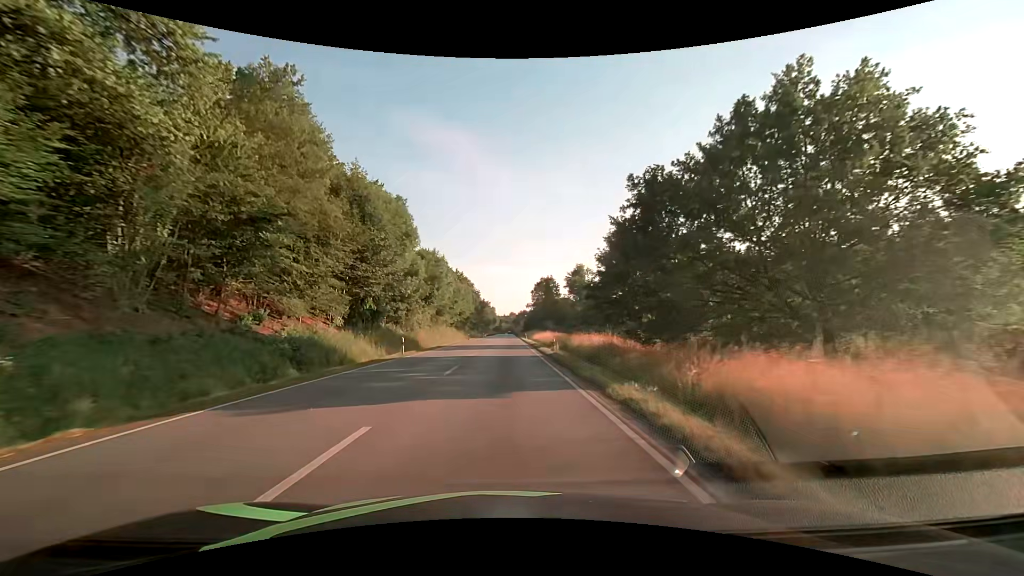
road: primary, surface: asphalt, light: Day
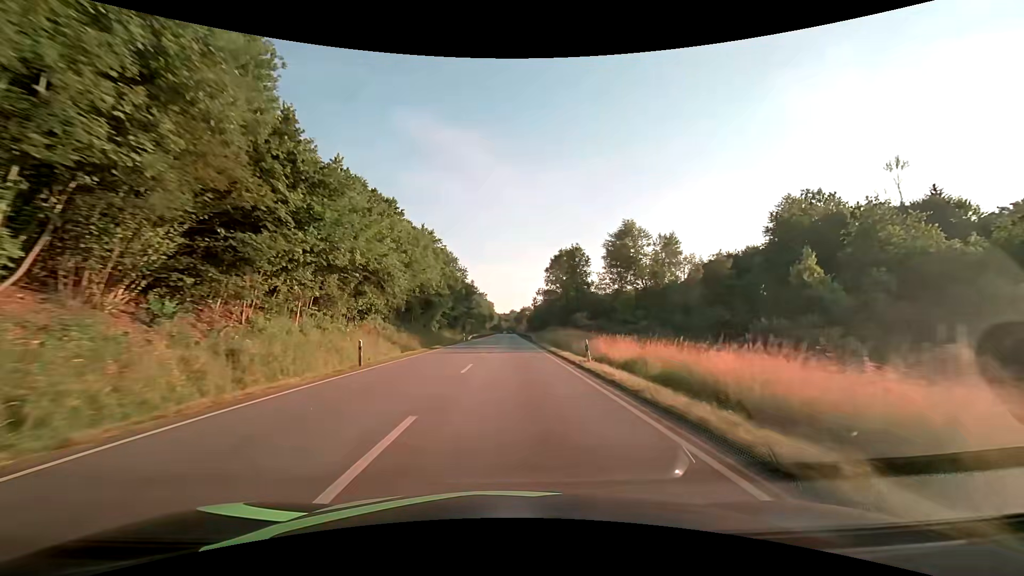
(-0.3, +59.6) m; 0°
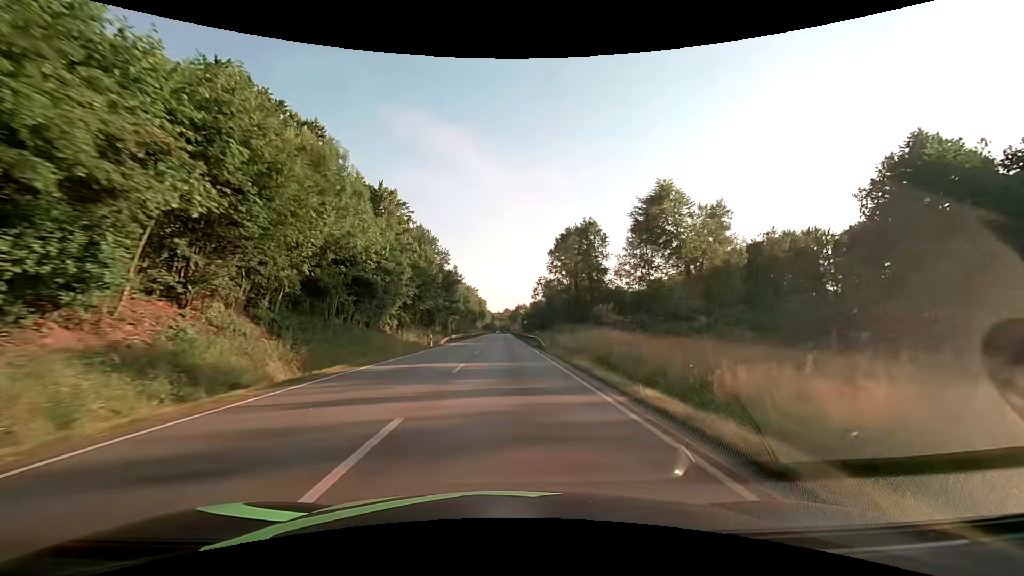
(+0.1, +24.3) m; +1°
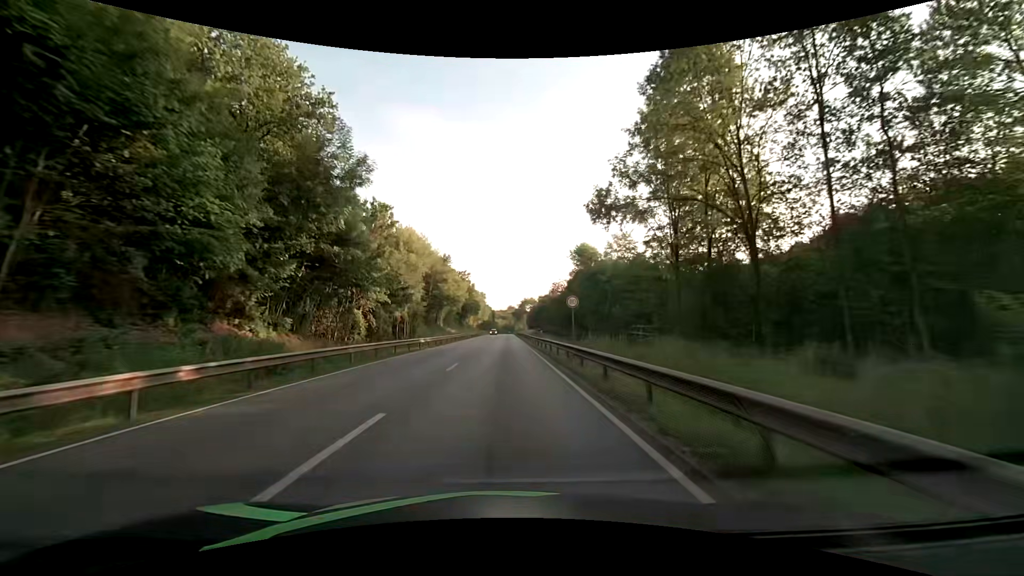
(-0.1, +59.8) m; 0°
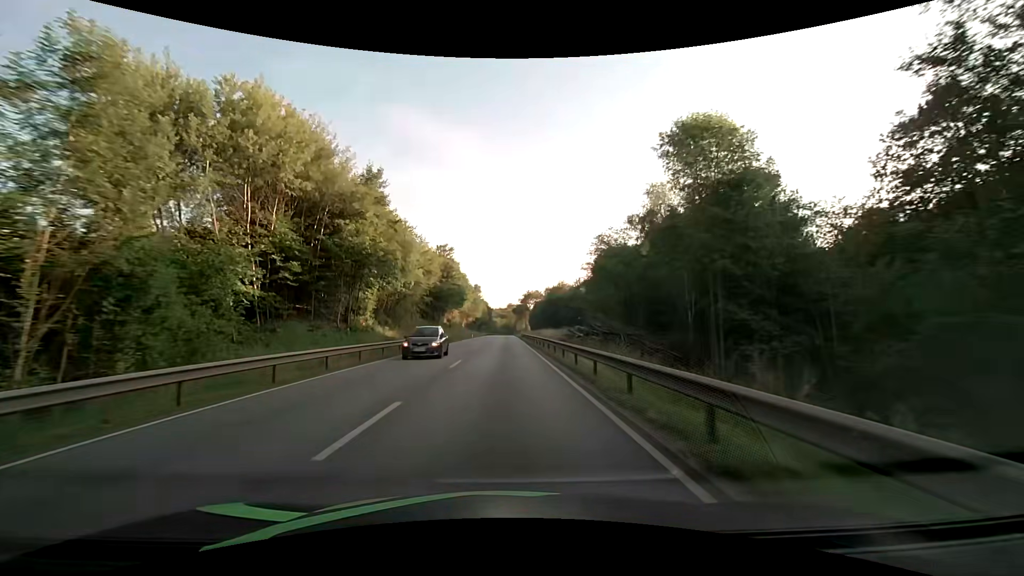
(0.0, +47.0) m; 0°
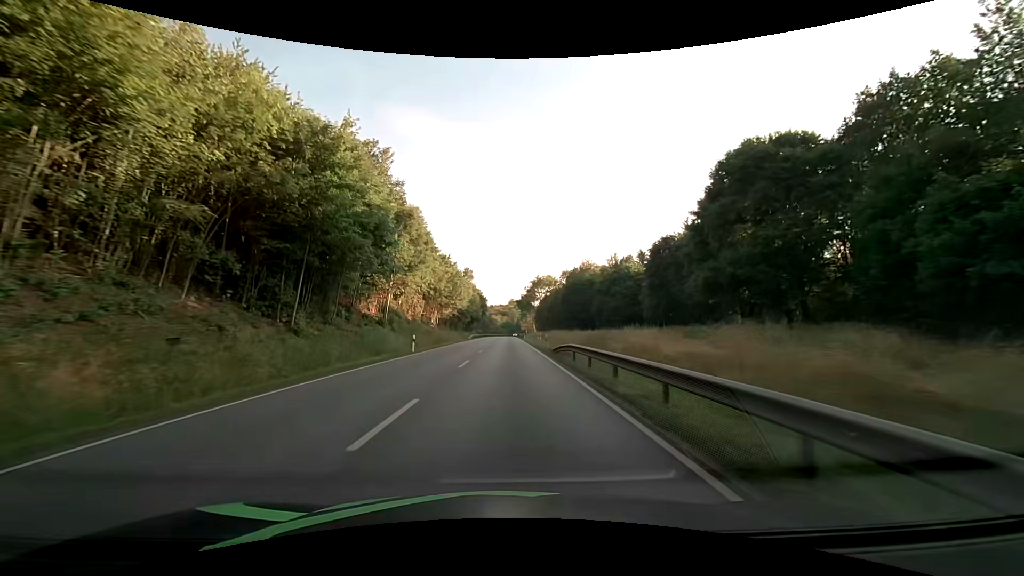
(-0.2, +57.9) m; 0°
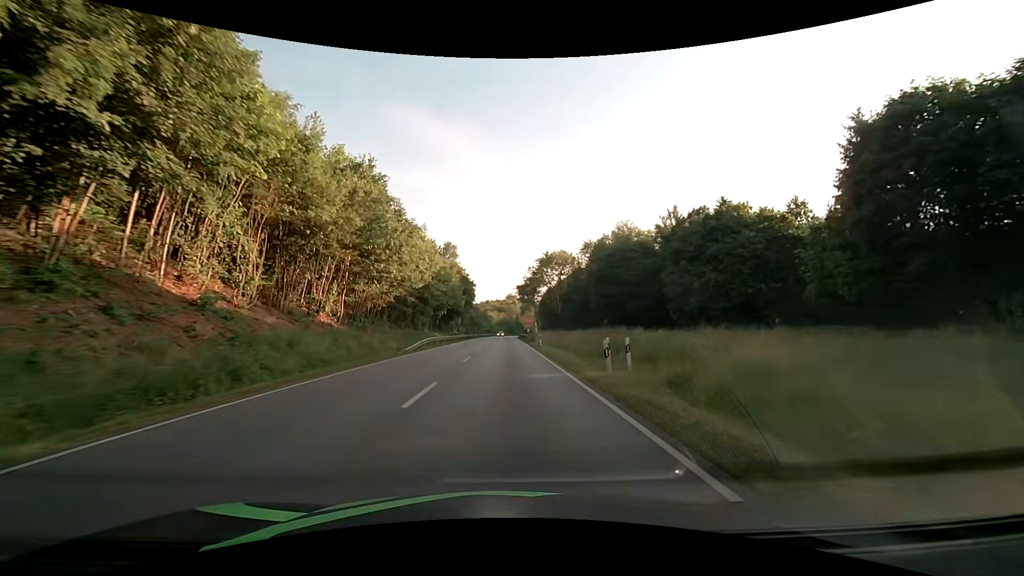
(+0.2, +45.8) m; +1°
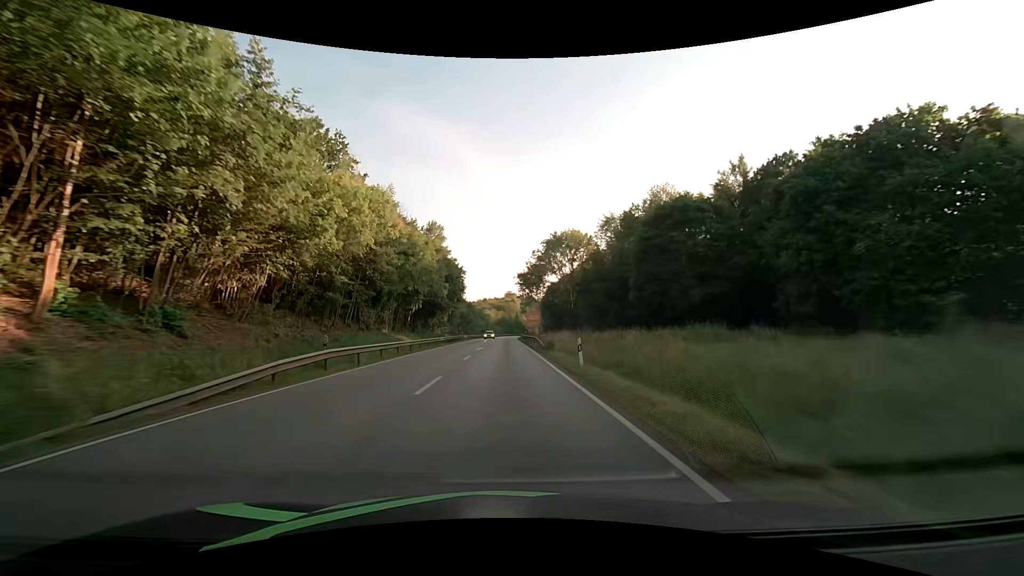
(0.0, +22.5) m; 0°
(0, +10) (0, +20) (0, +30) (0, +40) (0, +50) (0, +60) (0, +70) (0, +80) (0, +90) (0, +100) m
